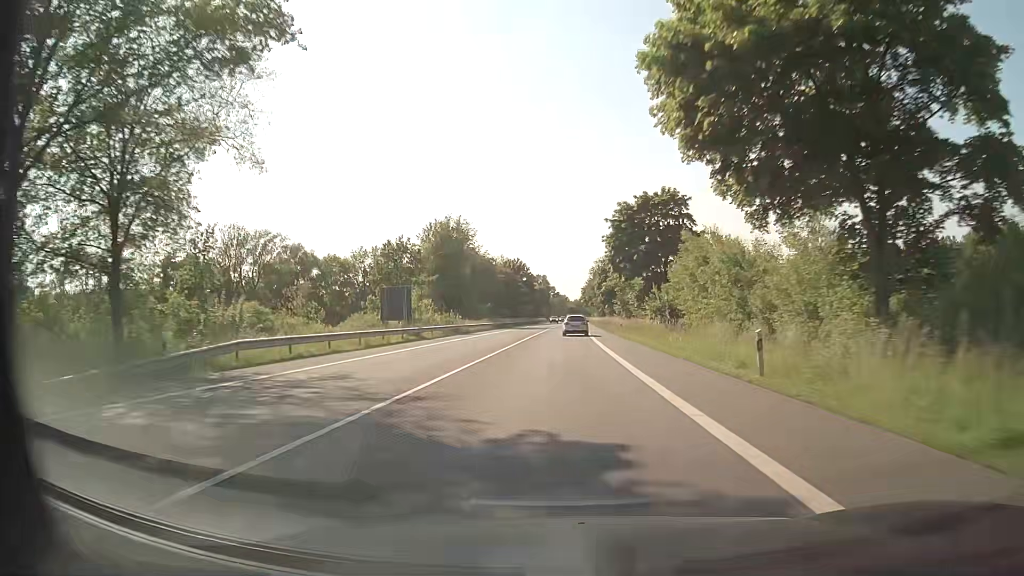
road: secondary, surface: asphalt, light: Day
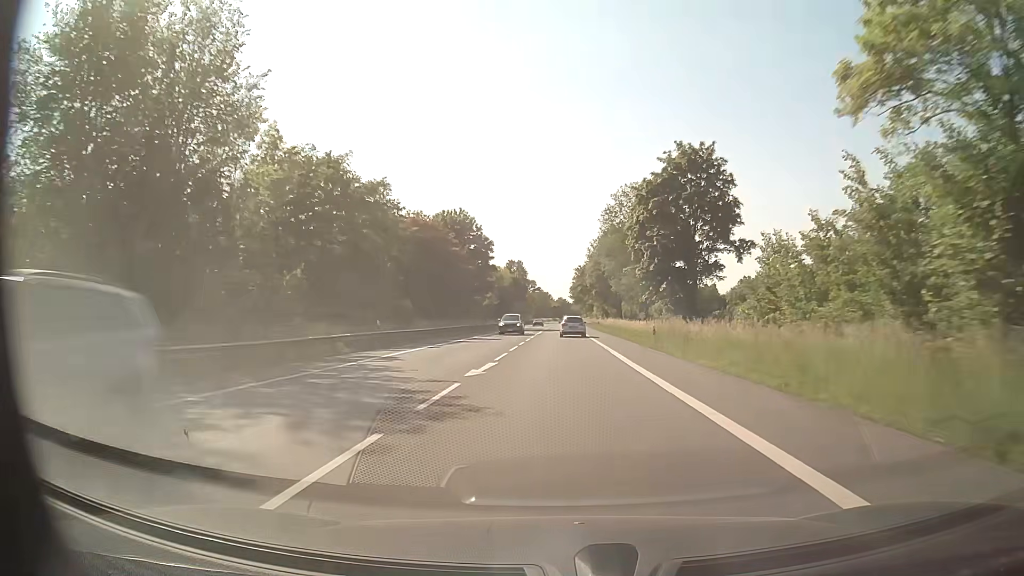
(+0.9, +73.9) m; +1°
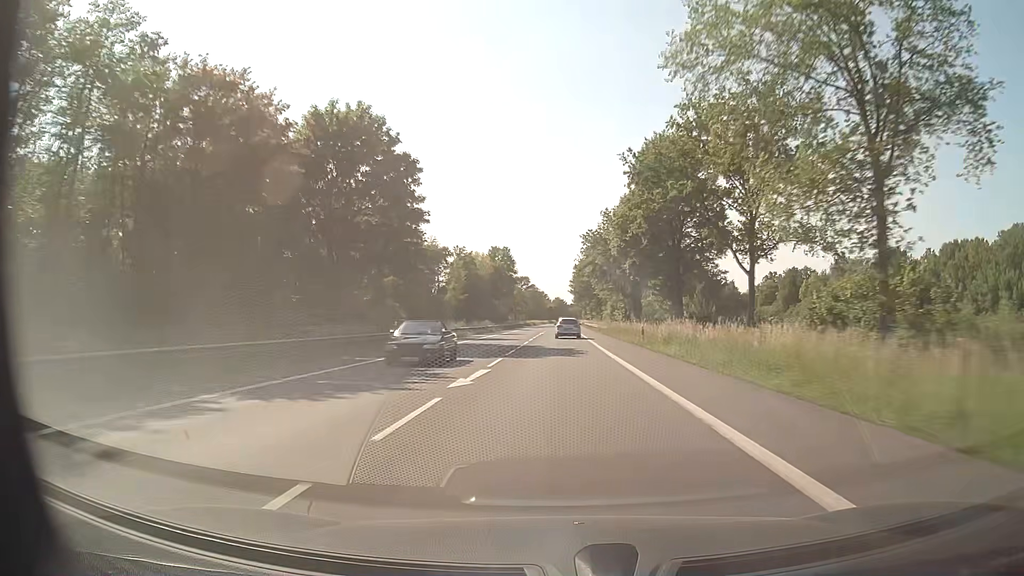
(+0.3, +44.9) m; 0°
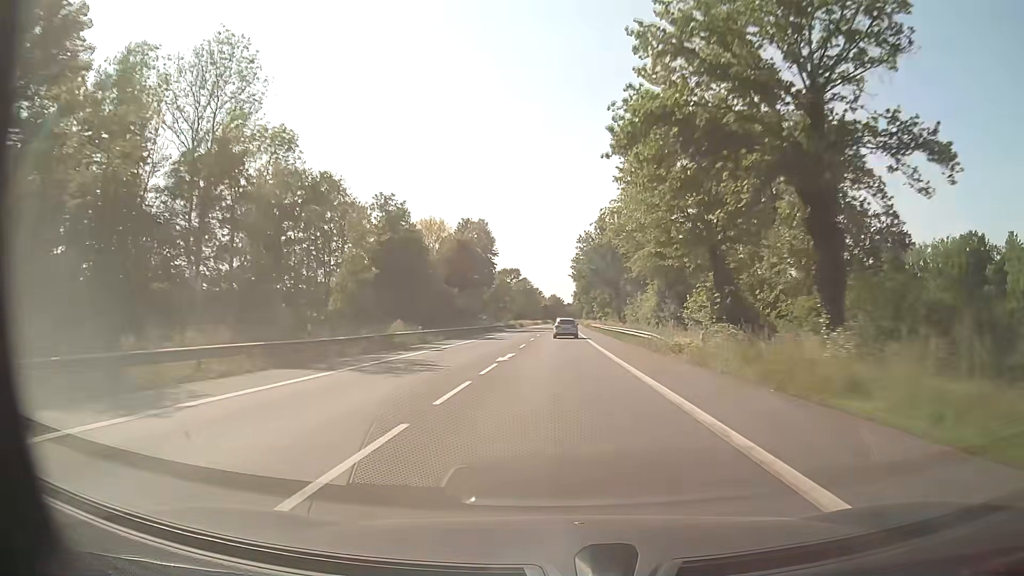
(+0.2, +45.5) m; 0°
(0, +10) (0, +20) (0, +30) (0, +40) (0, +50) (0, +60) (+1, +70) (+1, +80) (+1, +90) (+1, +100) m
